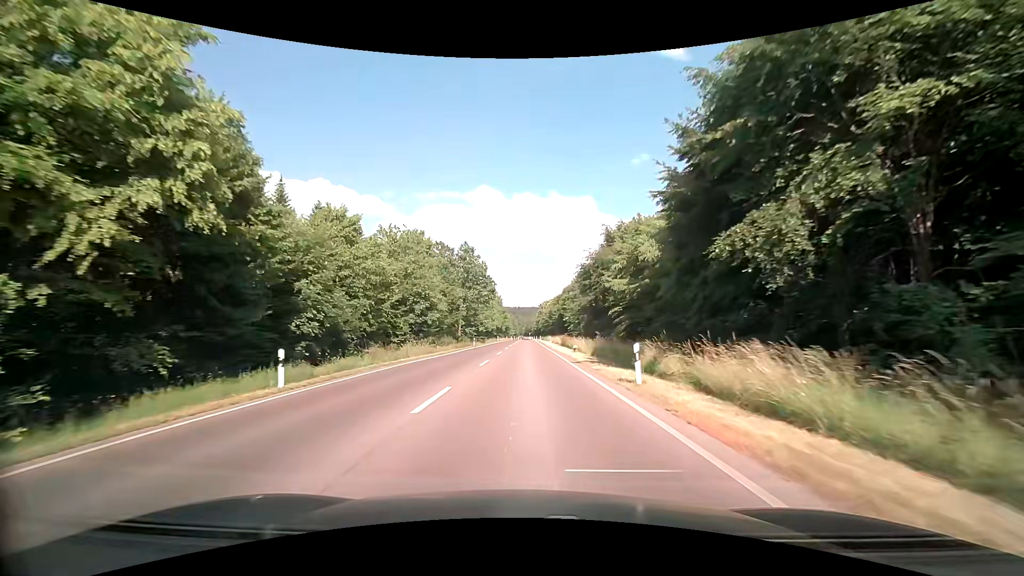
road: secondary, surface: asphalt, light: Day
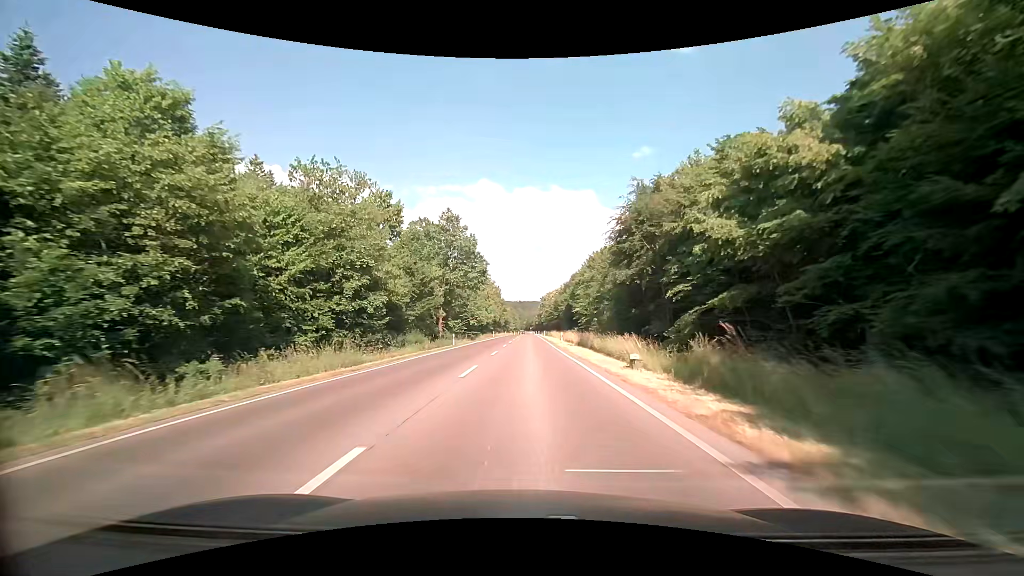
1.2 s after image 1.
(-0.1, +18.8) m; 0°
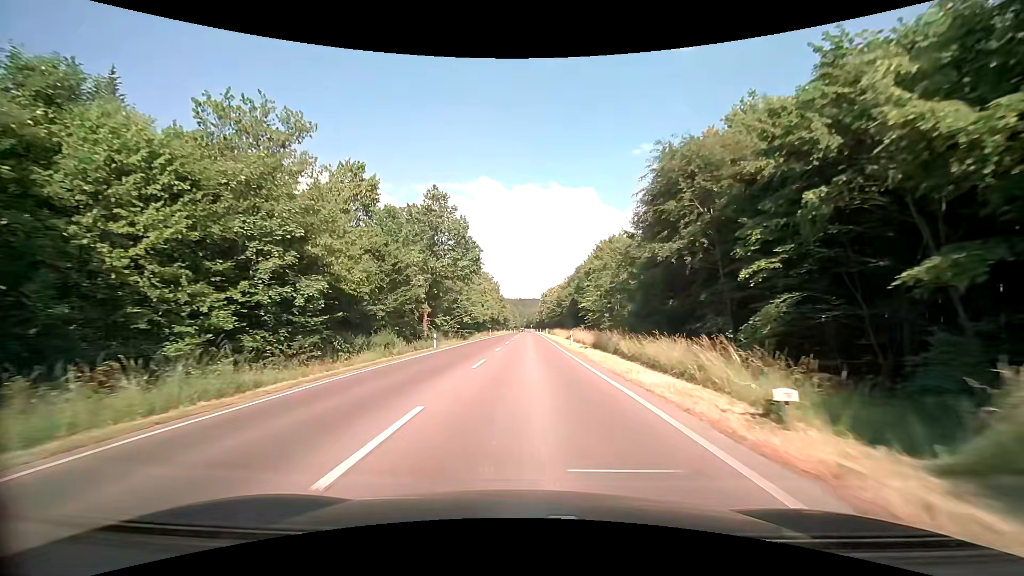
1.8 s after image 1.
(0.0, +9.3) m; 0°
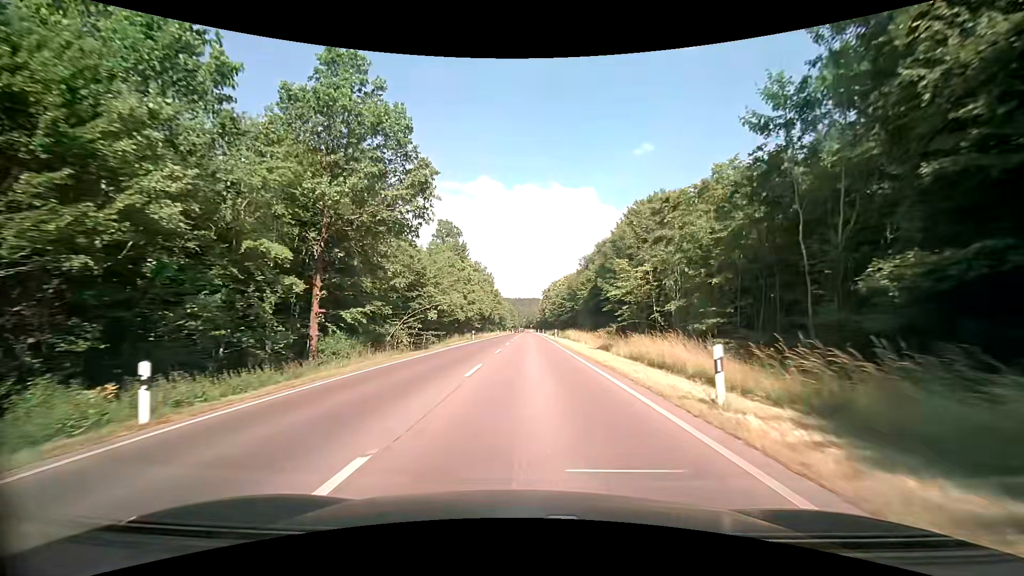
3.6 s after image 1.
(+0.2, +26.8) m; +1°
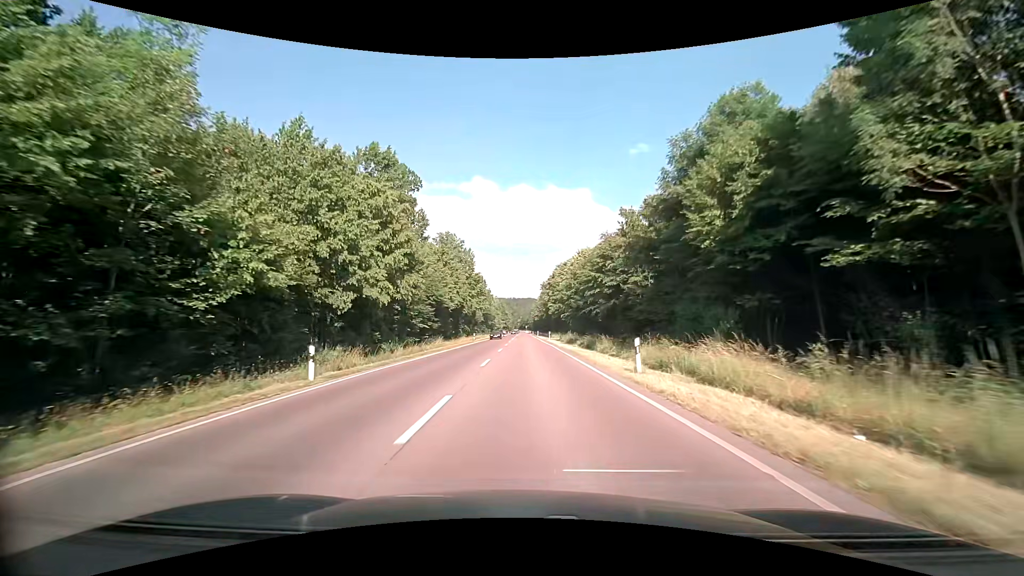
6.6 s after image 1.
(0.0, +43.7) m; +1°
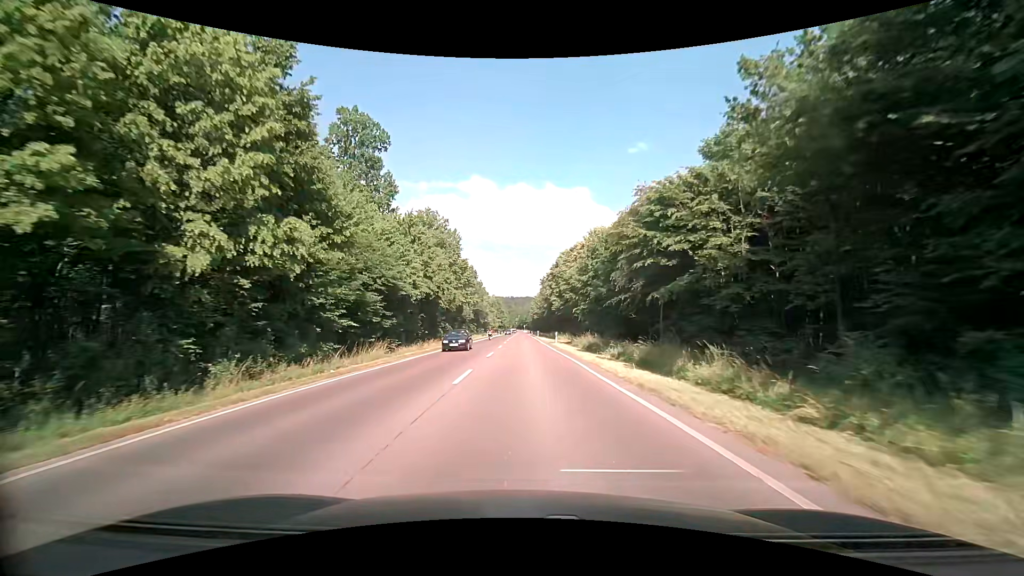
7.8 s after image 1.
(0.0, +18.0) m; 0°
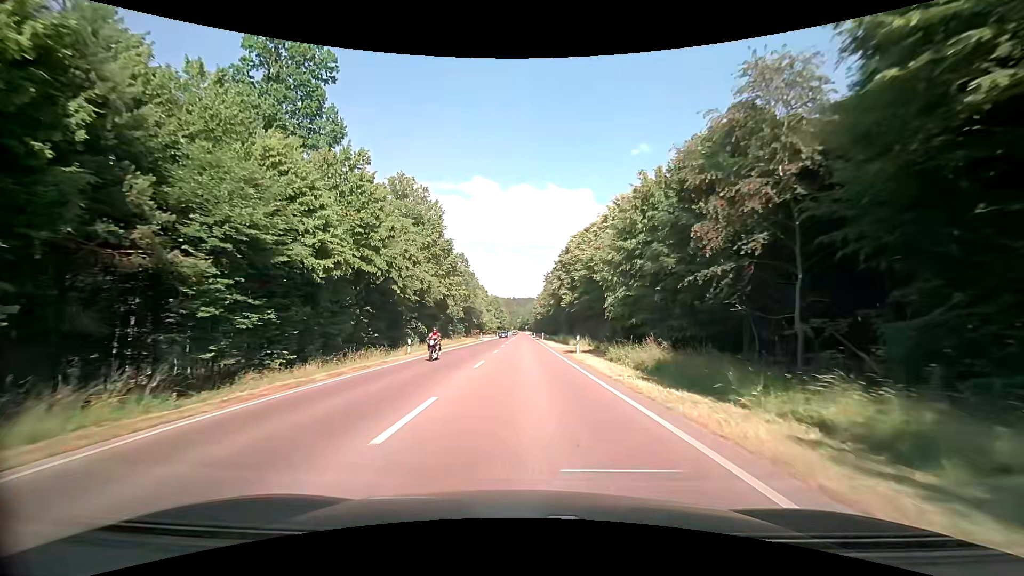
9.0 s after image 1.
(0.0, +18.0) m; 0°
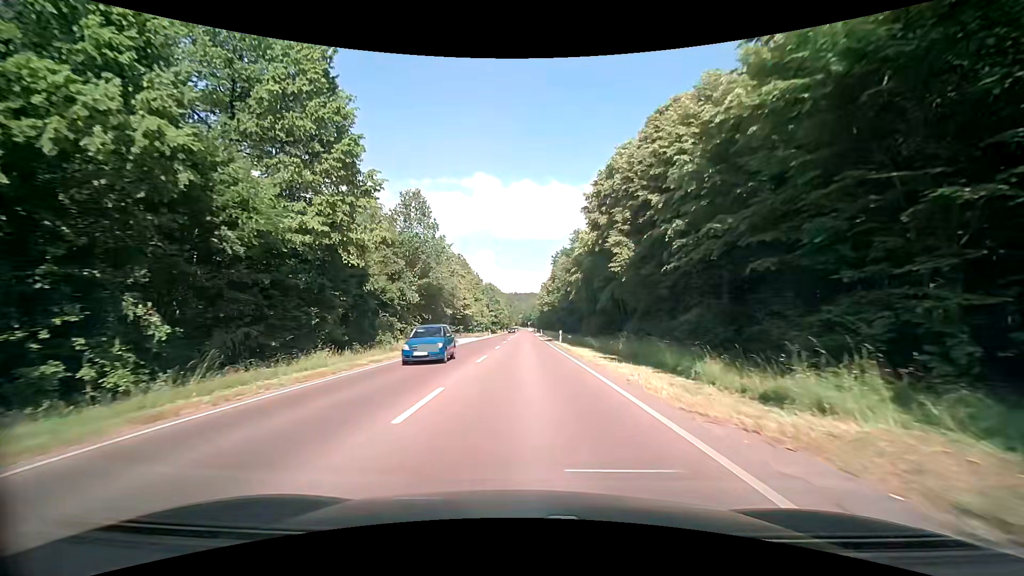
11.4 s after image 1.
(-0.1, +34.8) m; 0°
(0, +10) (0, +20) (0, +30) (0, +40) (0, +50) (0, +60) (0, +70) (0, +80) (0, +90) (0, +100) m
